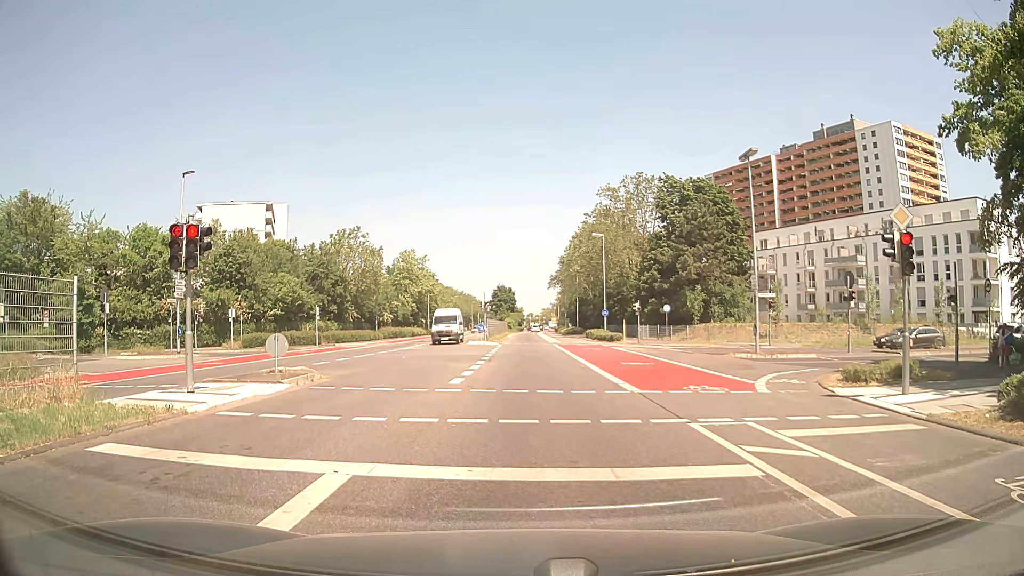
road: secondary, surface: asphalt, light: Day
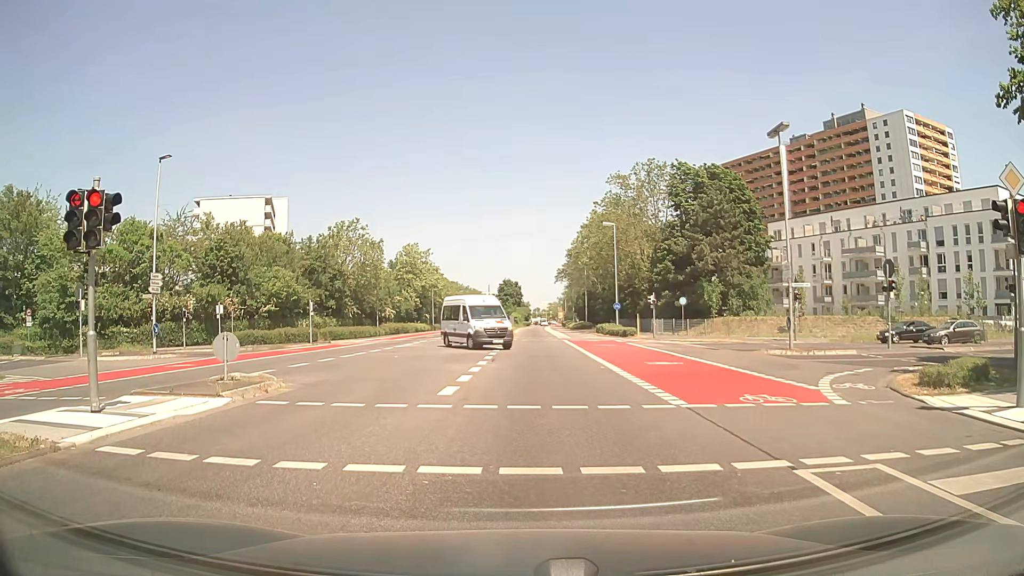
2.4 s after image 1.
(-0.1, +3.5) m; -2°
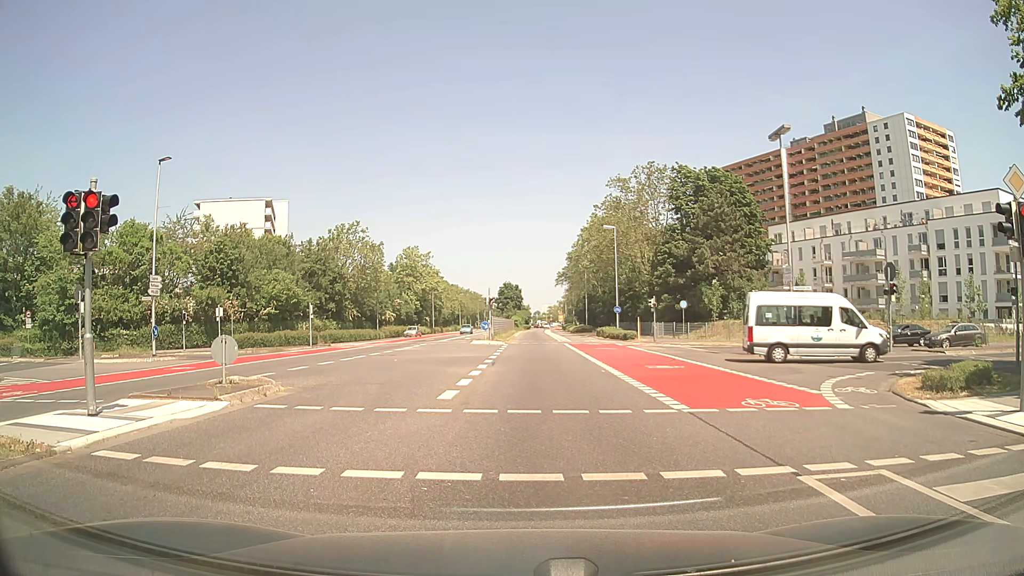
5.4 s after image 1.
(0.0, +0.2) m; 0°
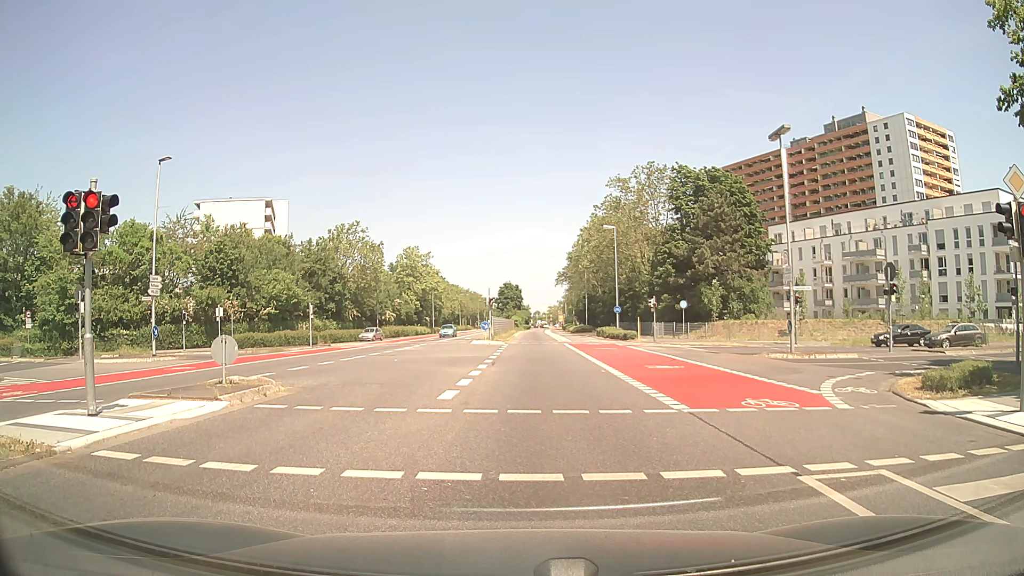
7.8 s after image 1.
(0.0, 0.0) m; 0°
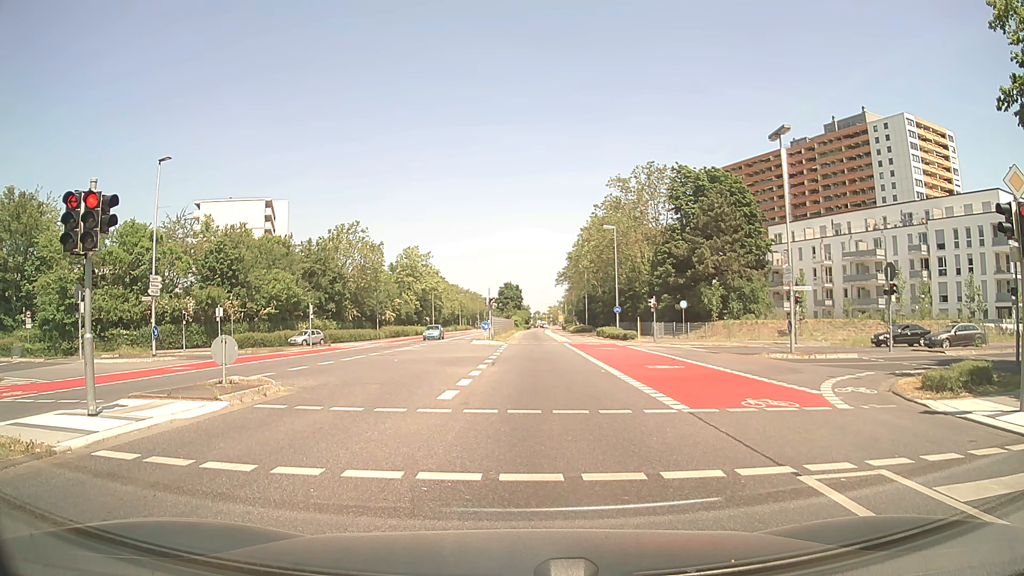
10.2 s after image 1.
(0.0, 0.0) m; 0°
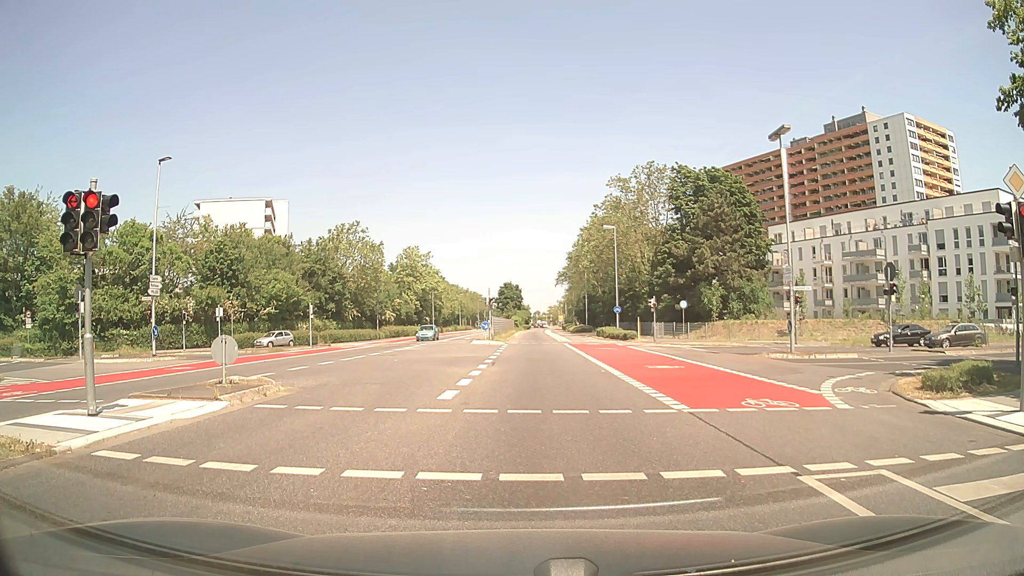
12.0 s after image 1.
(0.0, 0.0) m; 0°
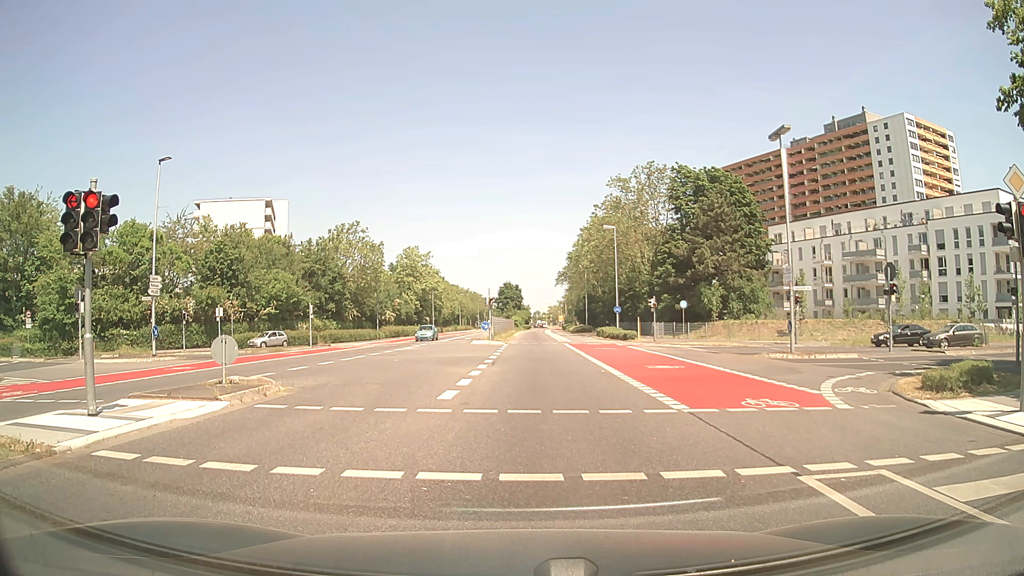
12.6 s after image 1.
(0.0, 0.0) m; 0°
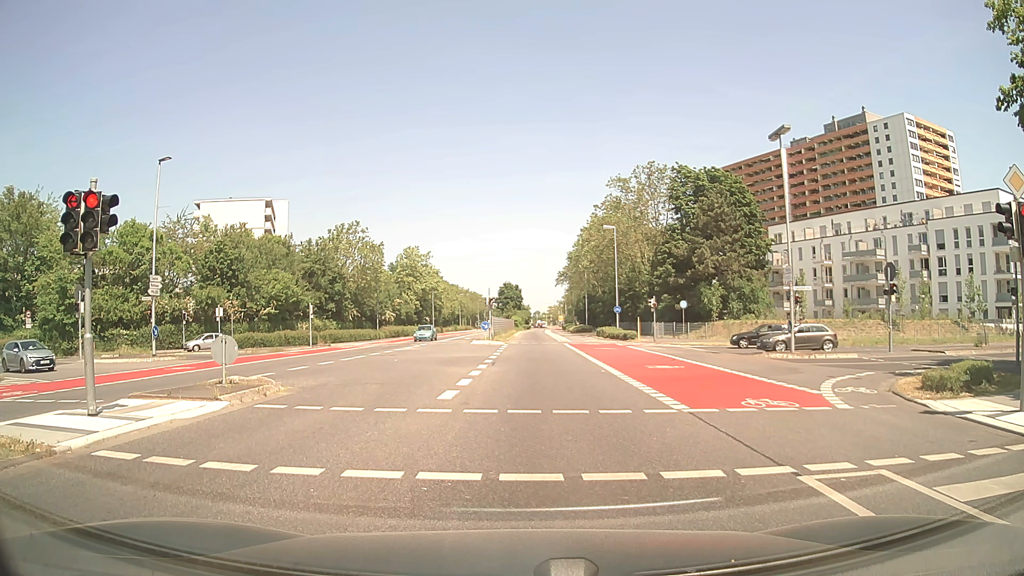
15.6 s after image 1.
(0.0, 0.0) m; 0°
(0, +10) (0, +20) (+1, +30) (+1, +40) (+1, +50) (+1, +60) (+2, +70) (+2, +80) (+2, +90) (+2, +100) m
